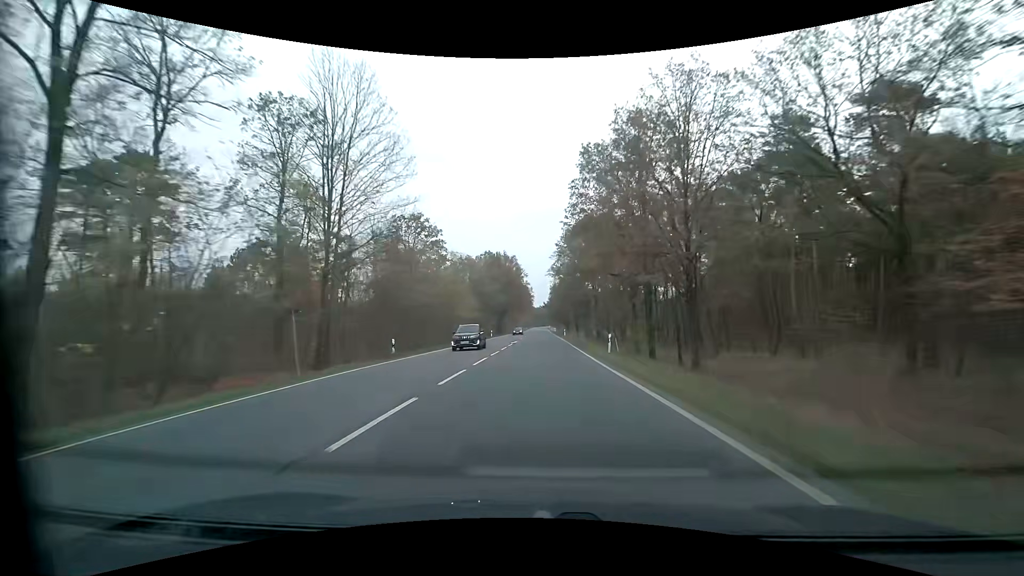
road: primary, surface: asphalt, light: Day
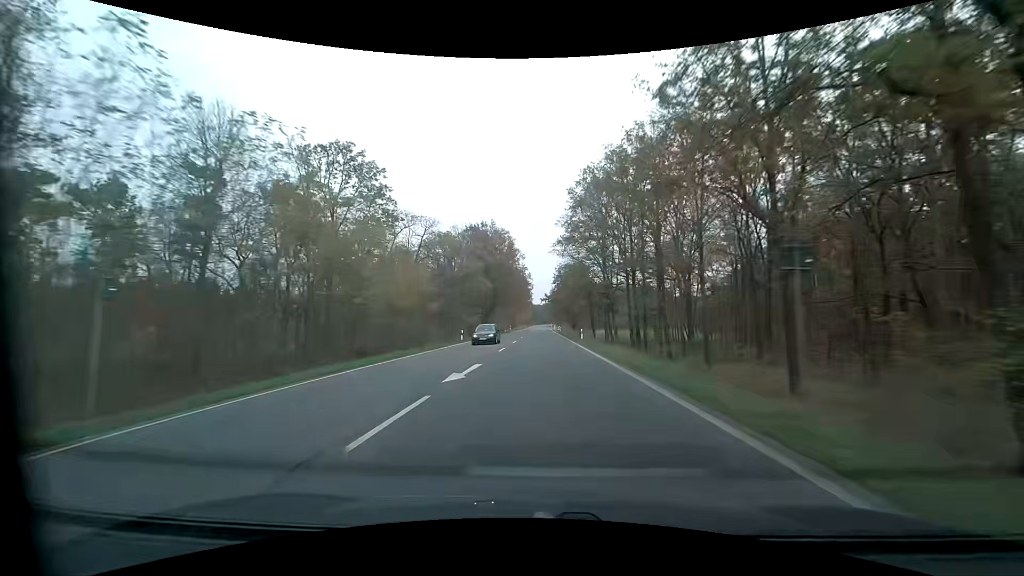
(-0.1, +30.3) m; 0°
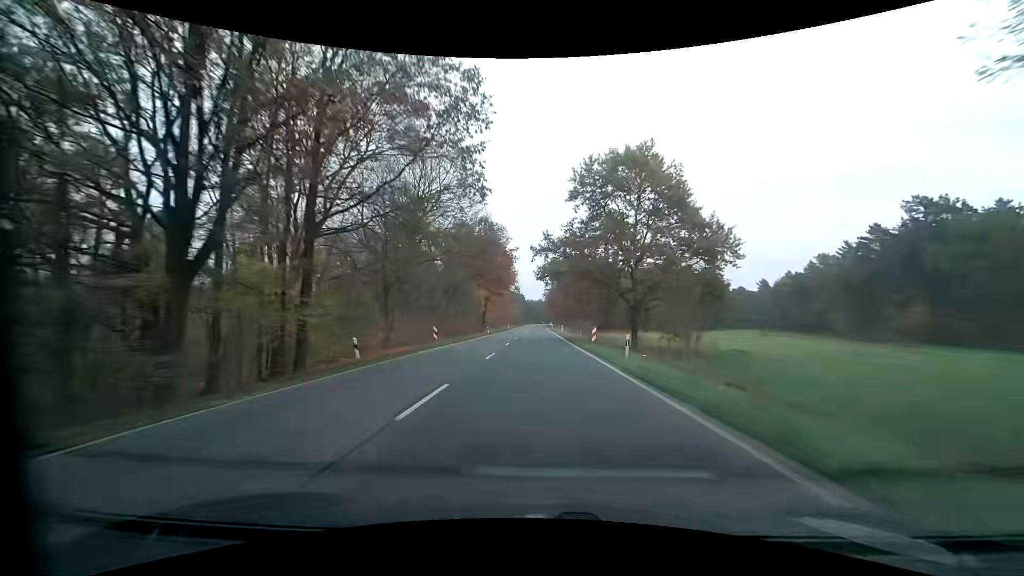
(+1.2, +77.4) m; +1°
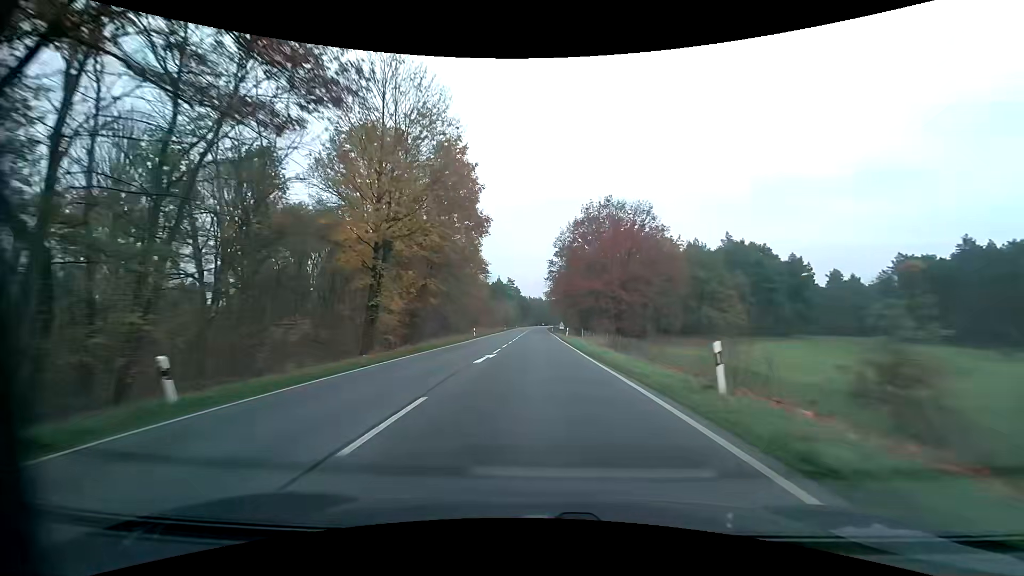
(+0.4, +61.8) m; 0°
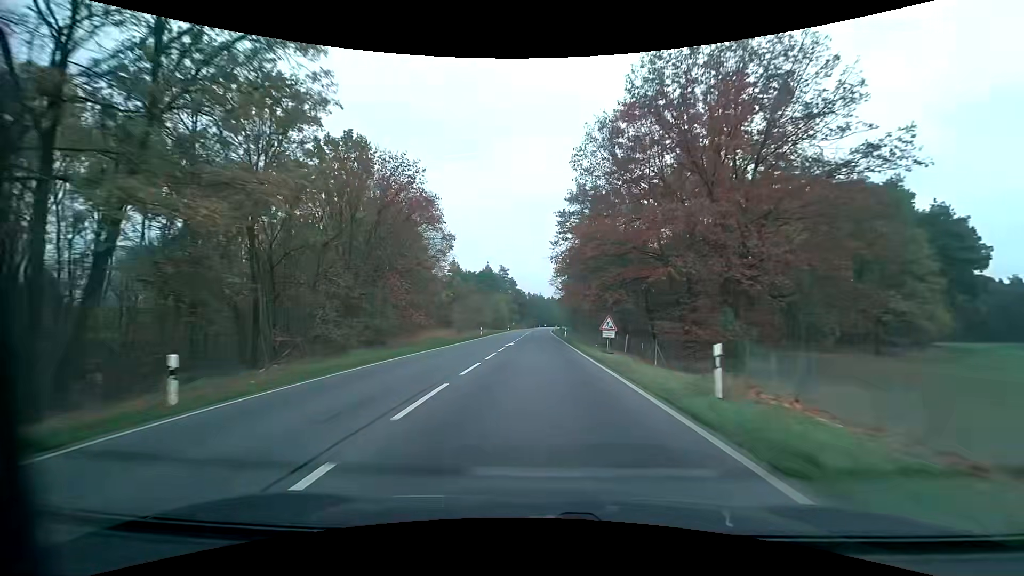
(0.0, +46.3) m; 0°
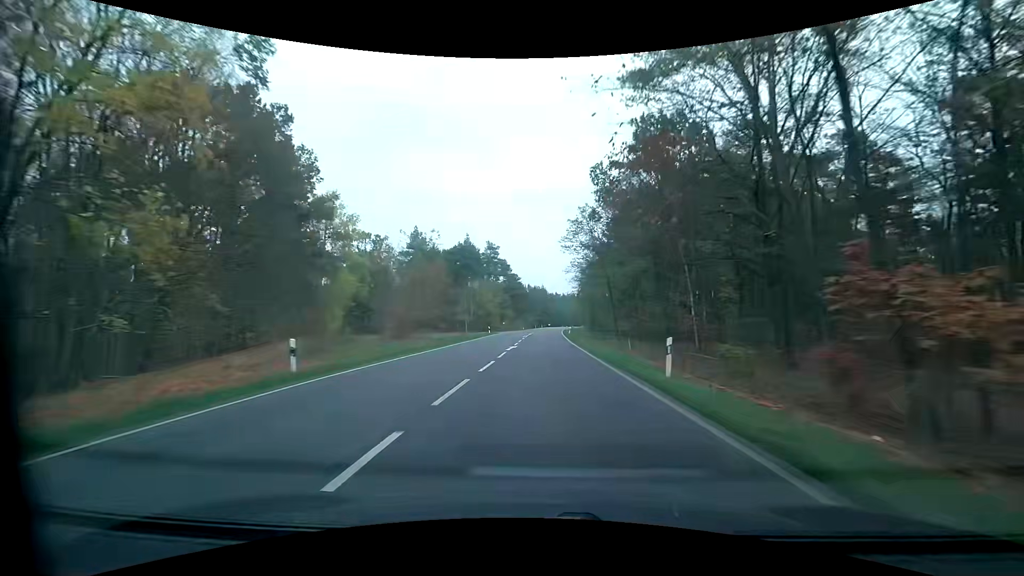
(-0.1, +46.6) m; -1°
(0, +10) (0, +20) (0, +30) (+1, +40) (+1, +50) (+1, +60) (+2, +70) (+2, +80) (+3, +90) (+4, +100) m
